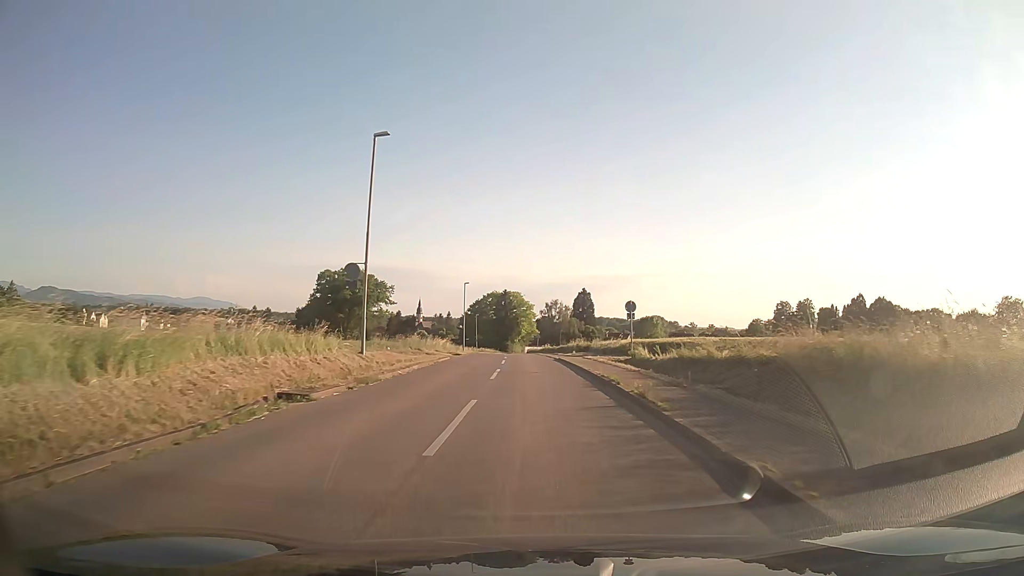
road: tertiary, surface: asphalt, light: Day
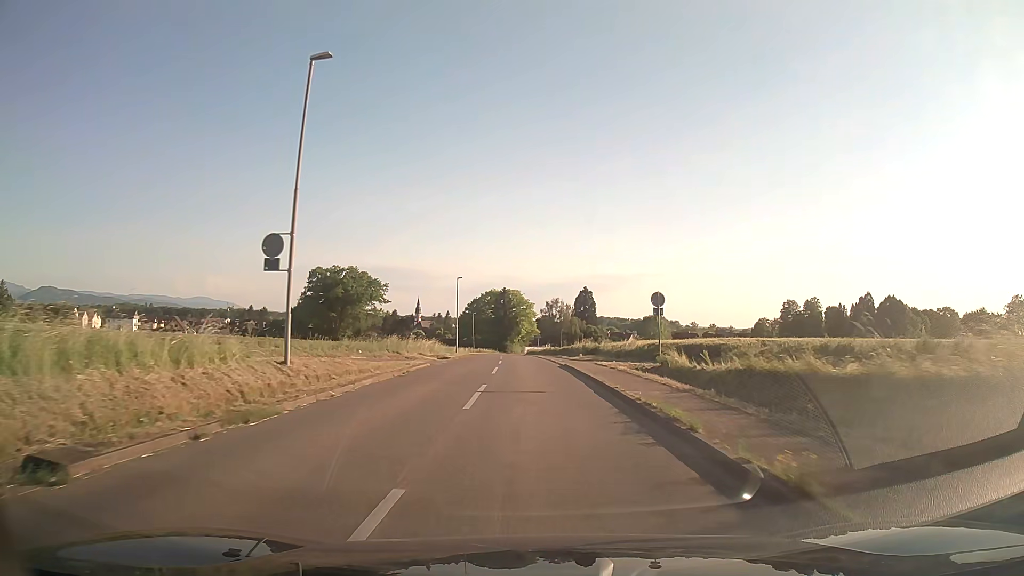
(0.0, +7.4) m; 0°
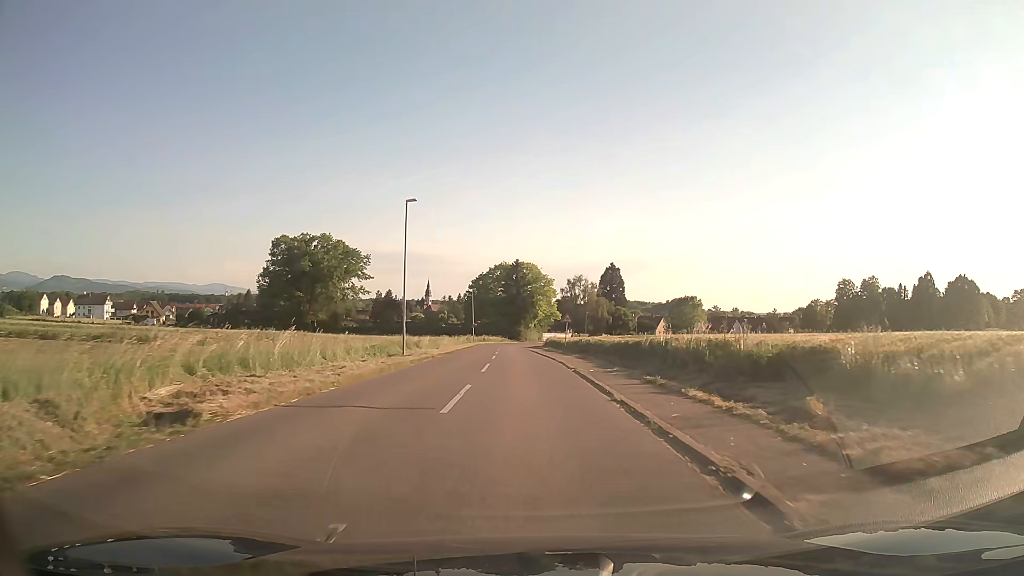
(-0.4, +36.6) m; -1°
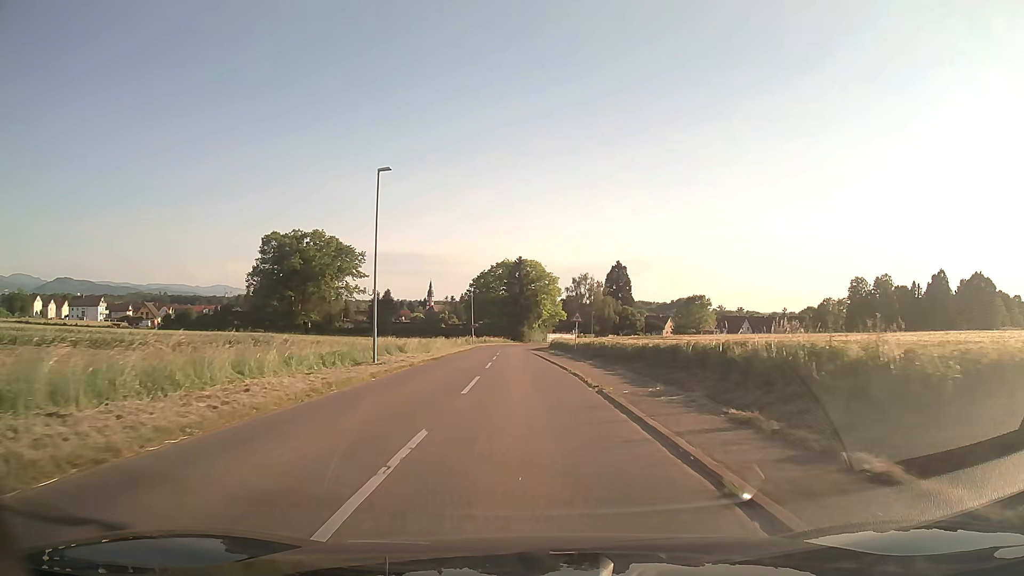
(0.0, +7.3) m; 0°
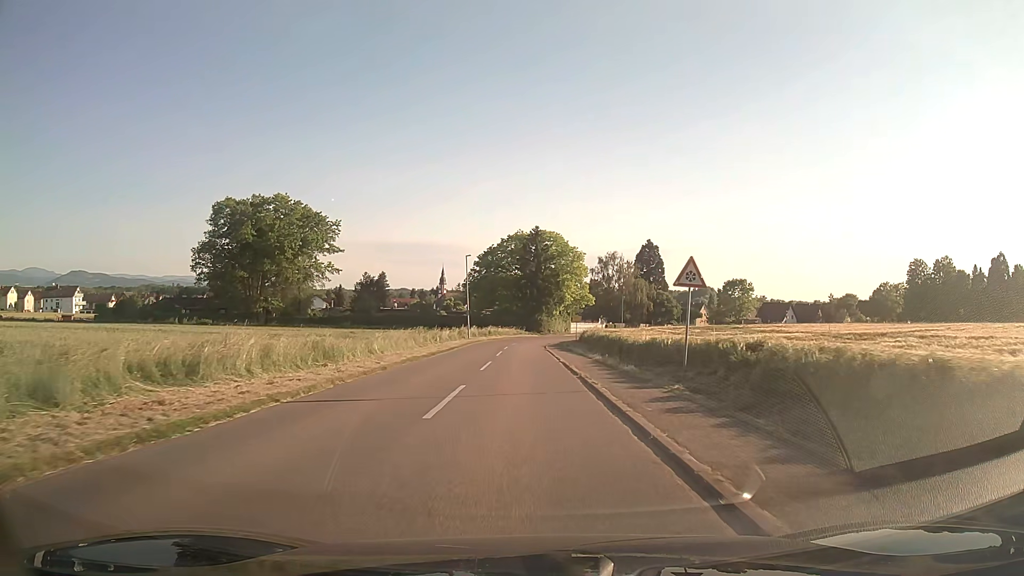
(-0.4, +28.7) m; -1°
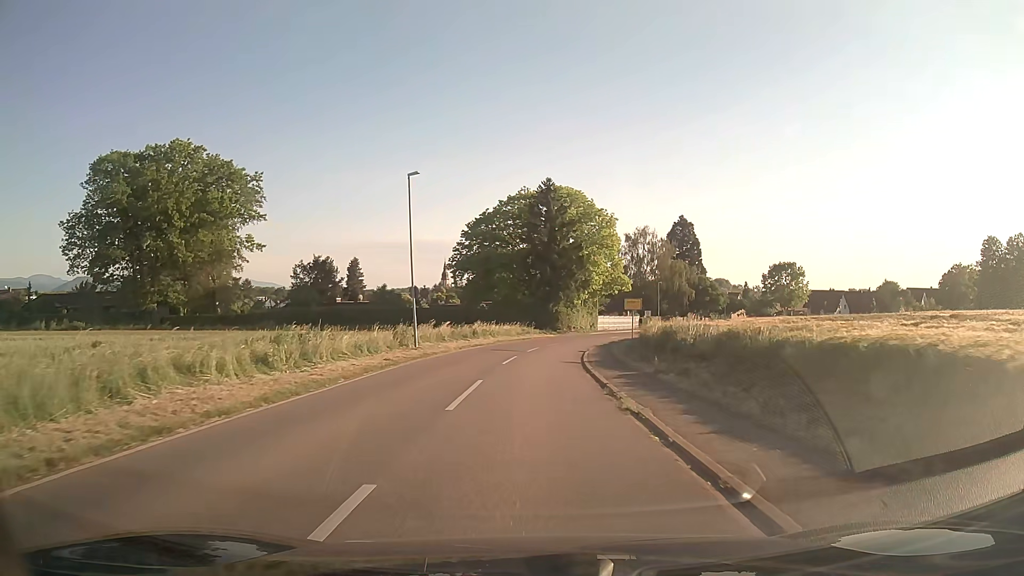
(-0.5, +34.8) m; -1°
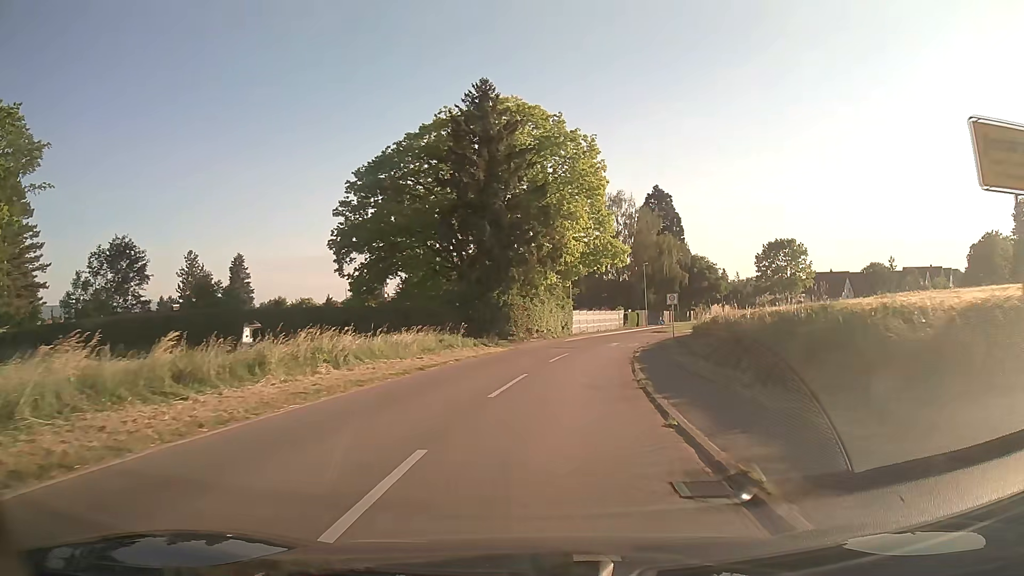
(+0.7, +34.0) m; +4°
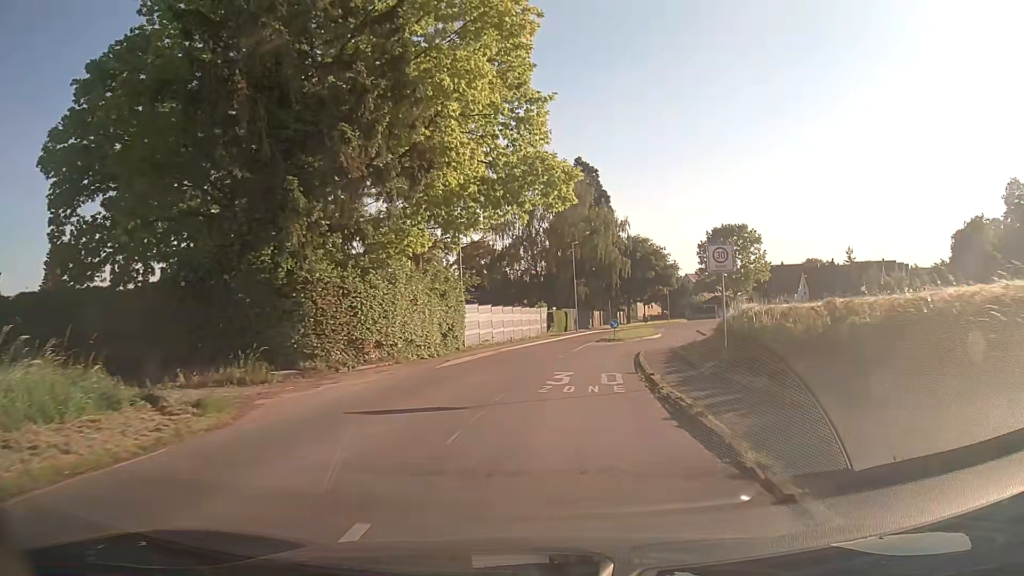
(+1.8, +26.1) m; +8°
(0, +10) (+1, +20) (+3, +30) (+6, +39) (+10, +49) (+12, +58) (+15, +68) (+20, +77) (+25, +85) (+31, +93) m
